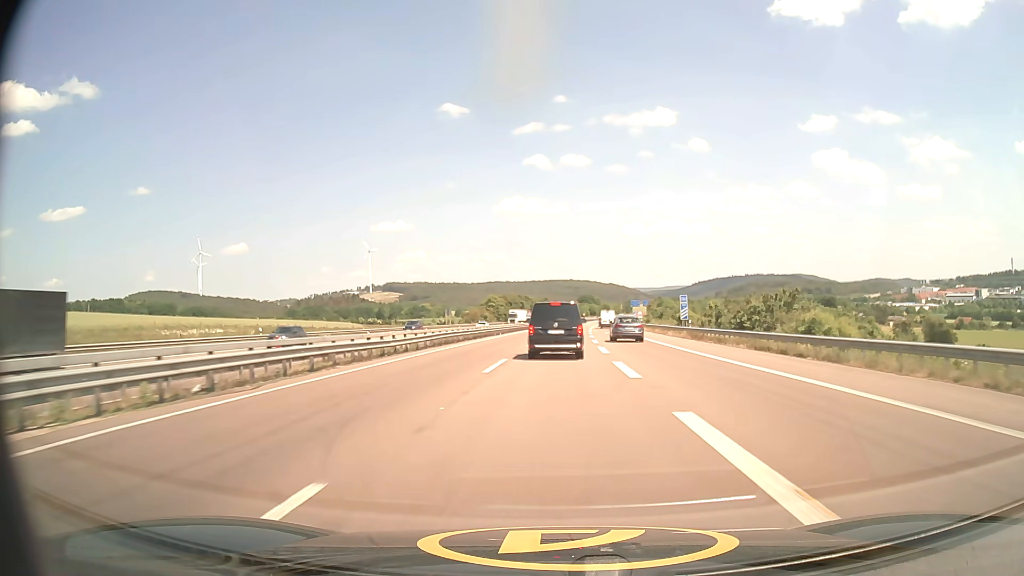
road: motorway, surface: asphalt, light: Day
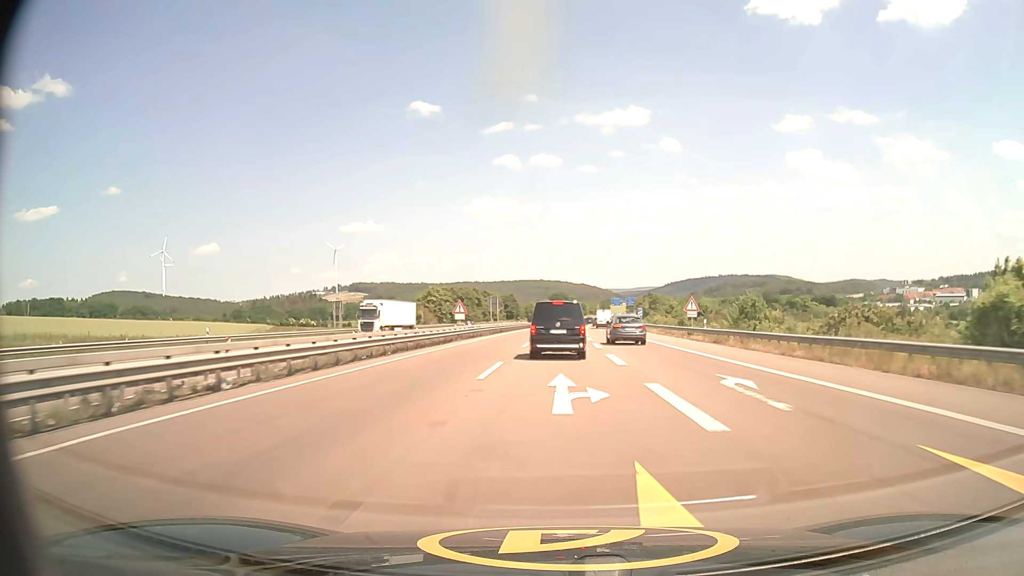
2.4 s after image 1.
(+1.1, +55.3) m; +2°
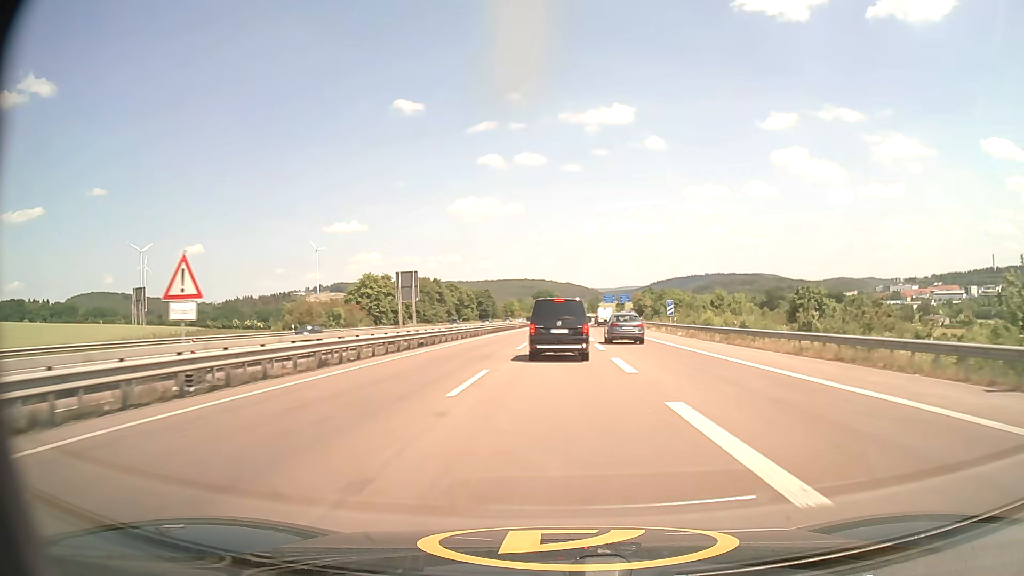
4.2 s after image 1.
(+0.5, +39.0) m; +1°
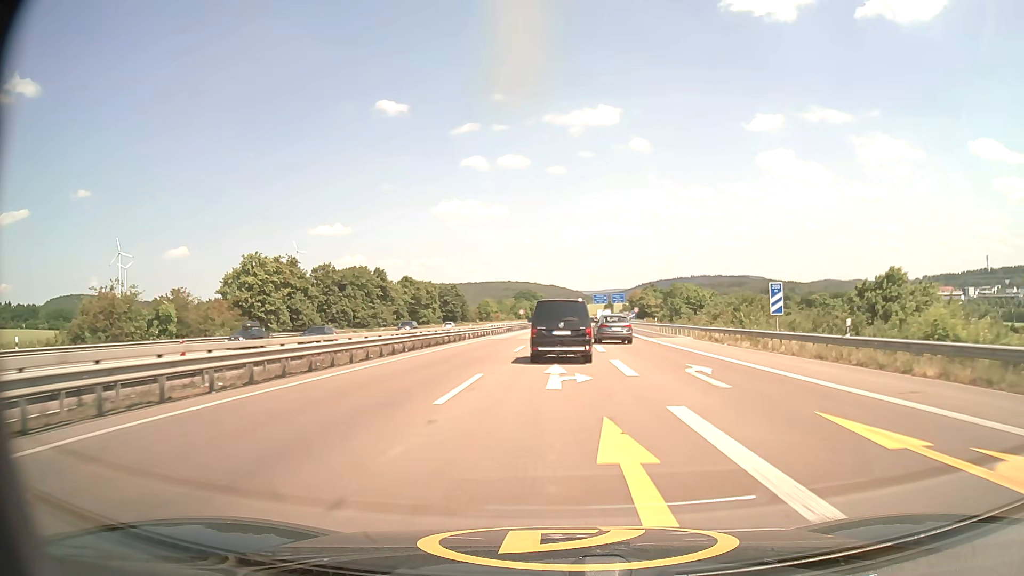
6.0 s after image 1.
(+0.4, +36.3) m; +1°
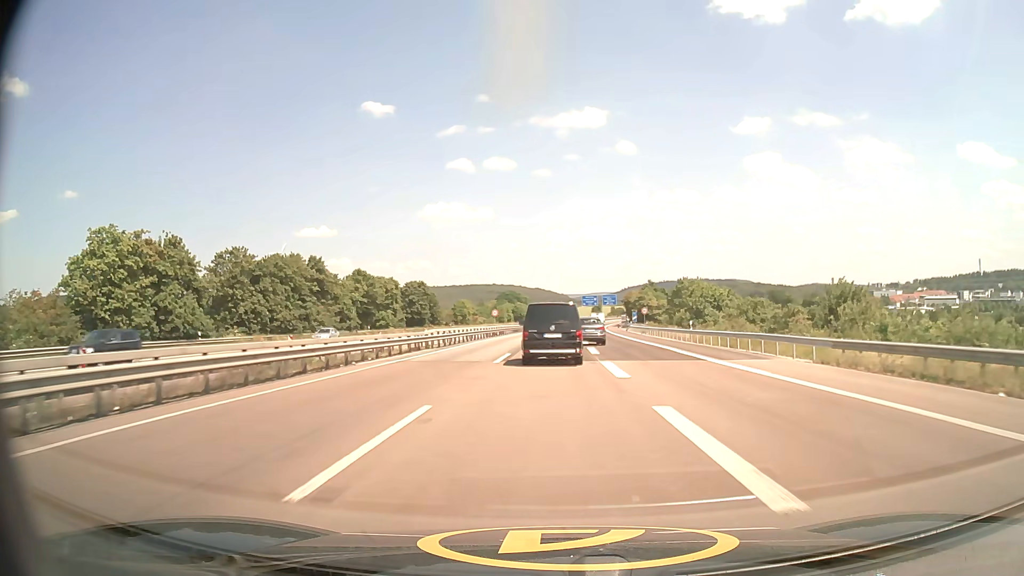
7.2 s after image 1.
(+0.2, +23.6) m; +1°
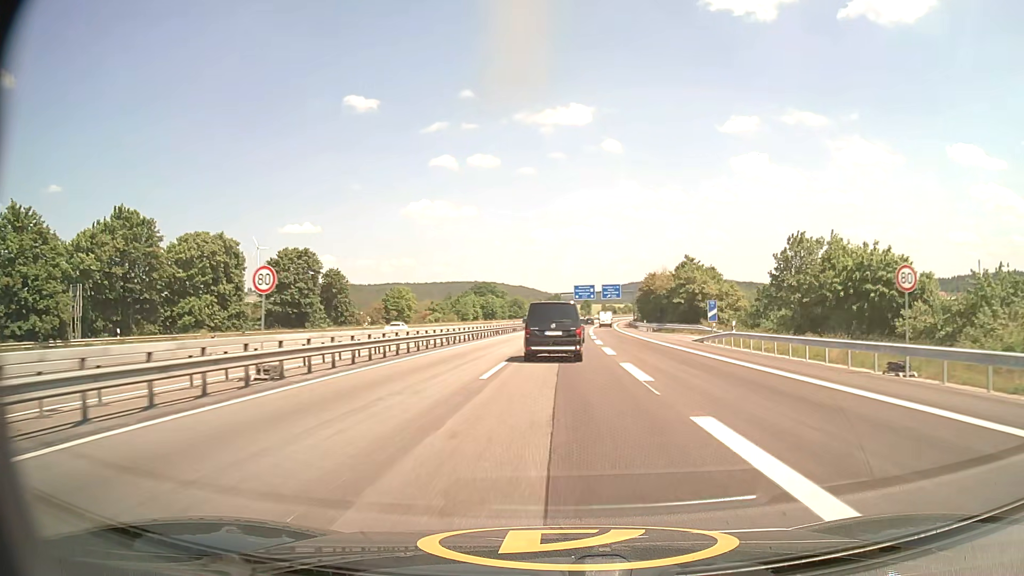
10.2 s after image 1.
(+0.6, +60.7) m; +1°
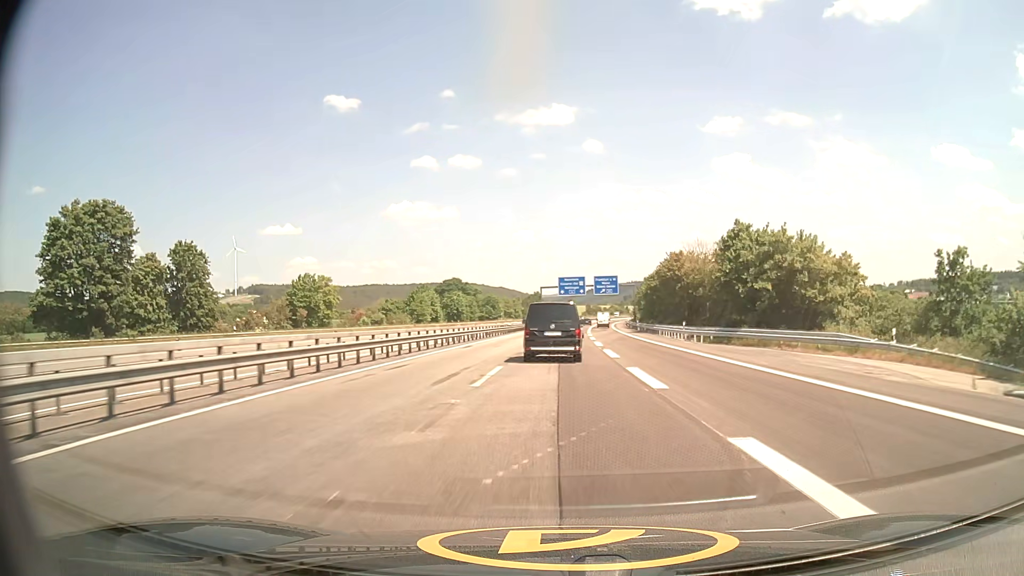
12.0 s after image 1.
(+0.5, +37.1) m; +1°
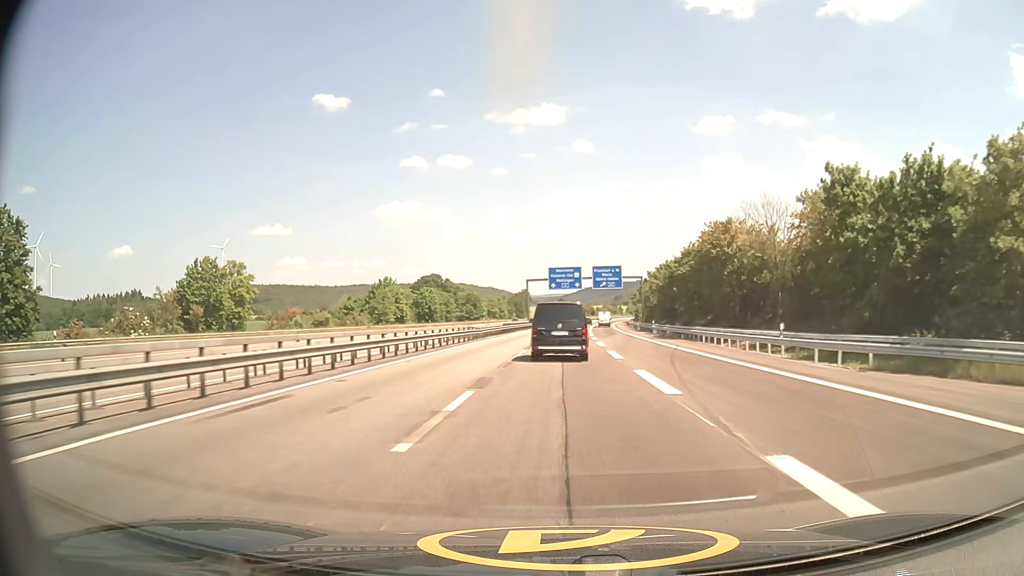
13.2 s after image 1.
(+0.2, +24.7) m; +1°
